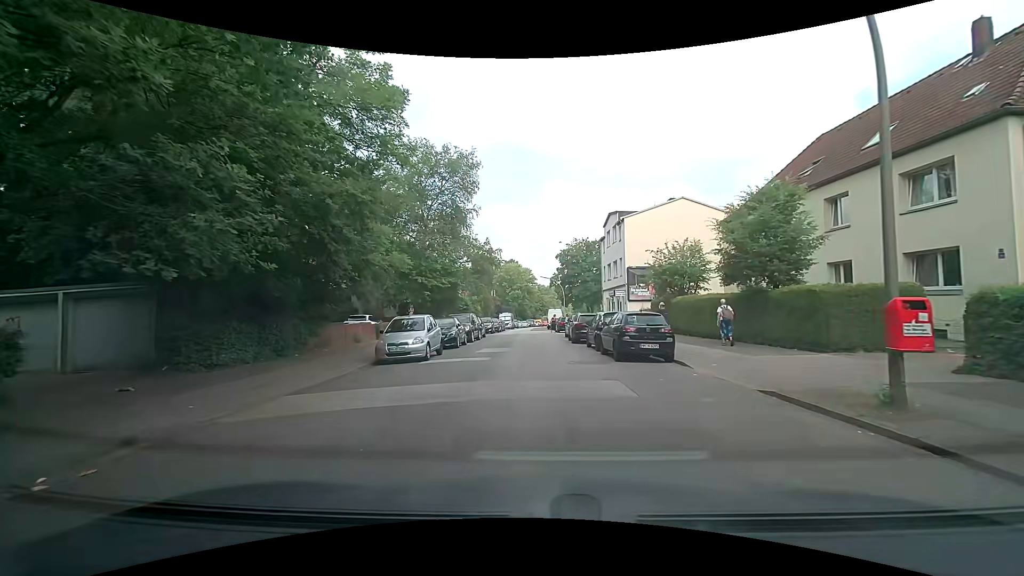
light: Day
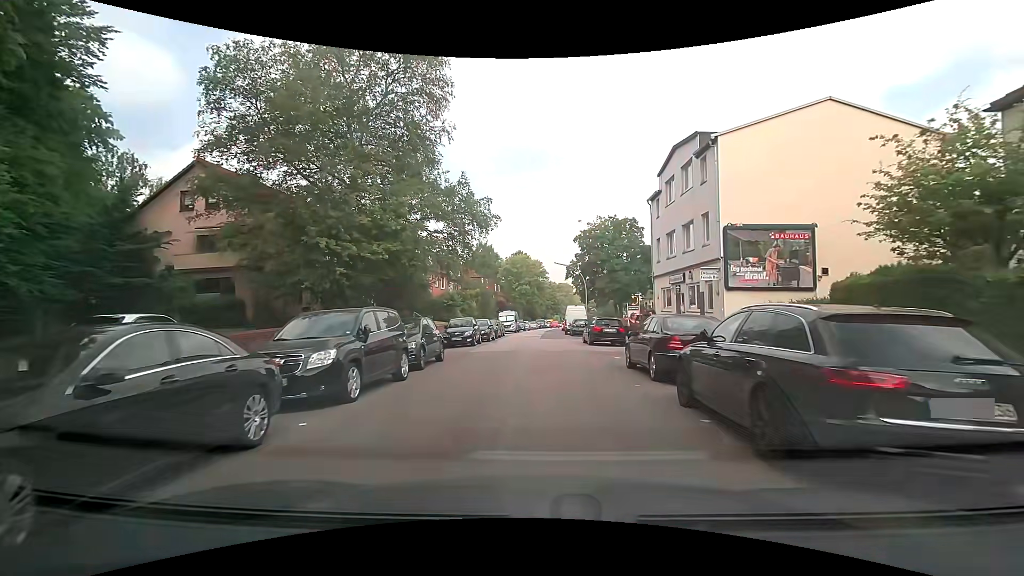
(+0.1, +19.3) m; -1°
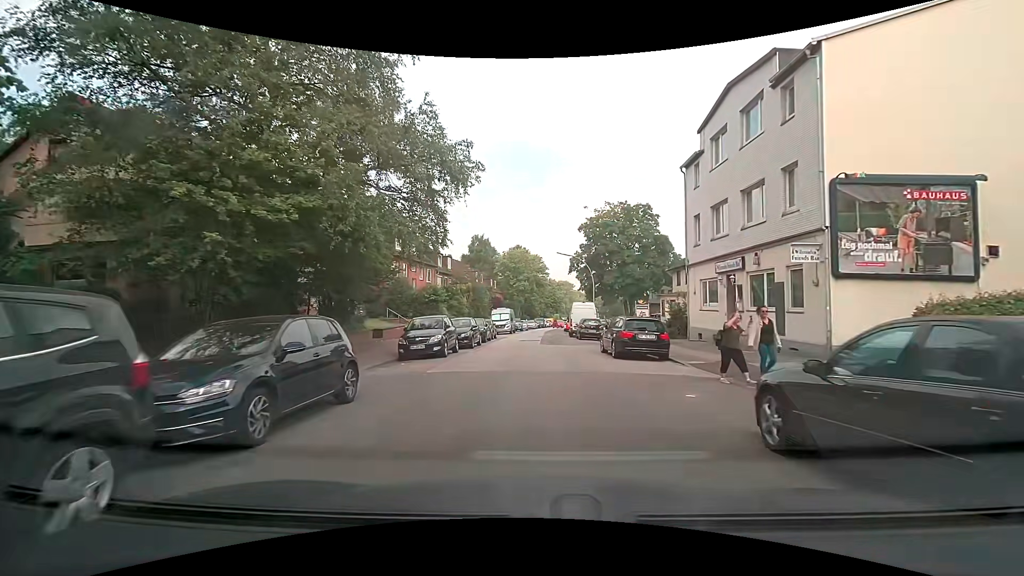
(+0.1, +8.1) m; +1°
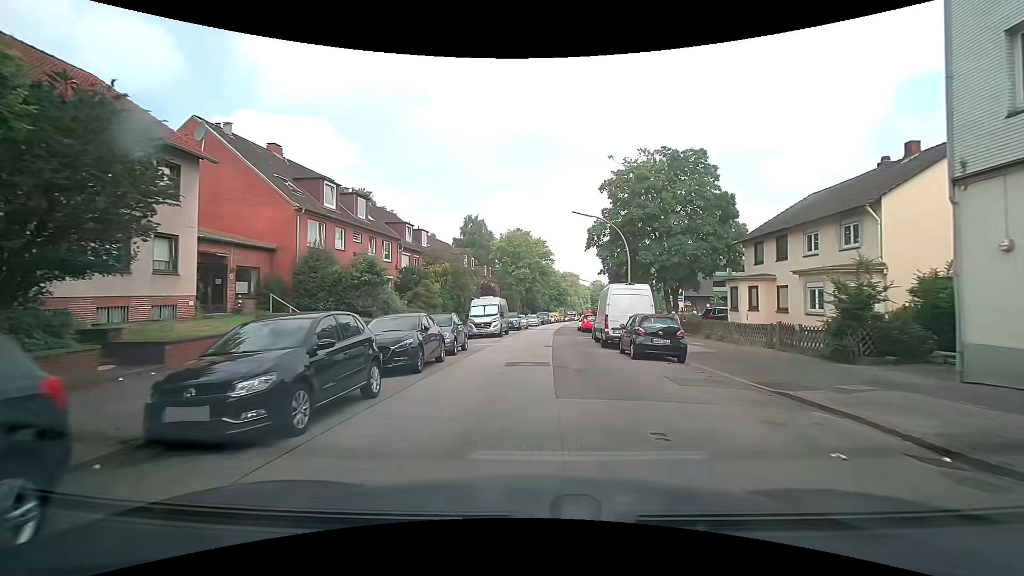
(-0.2, +17.2) m; -2°
(0, +10) (0, +20) (+1, +30) (+2, +40) (+2, +50) (+4, +60) (+6, +70) (+8, +79) (+8, +89) (+9, +99) m
